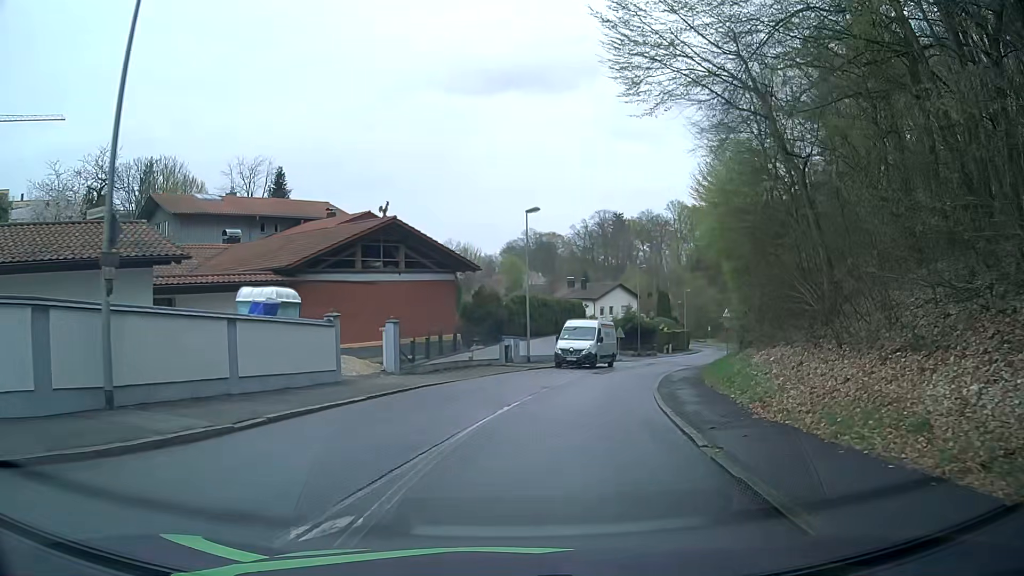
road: residential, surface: asphalt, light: Day
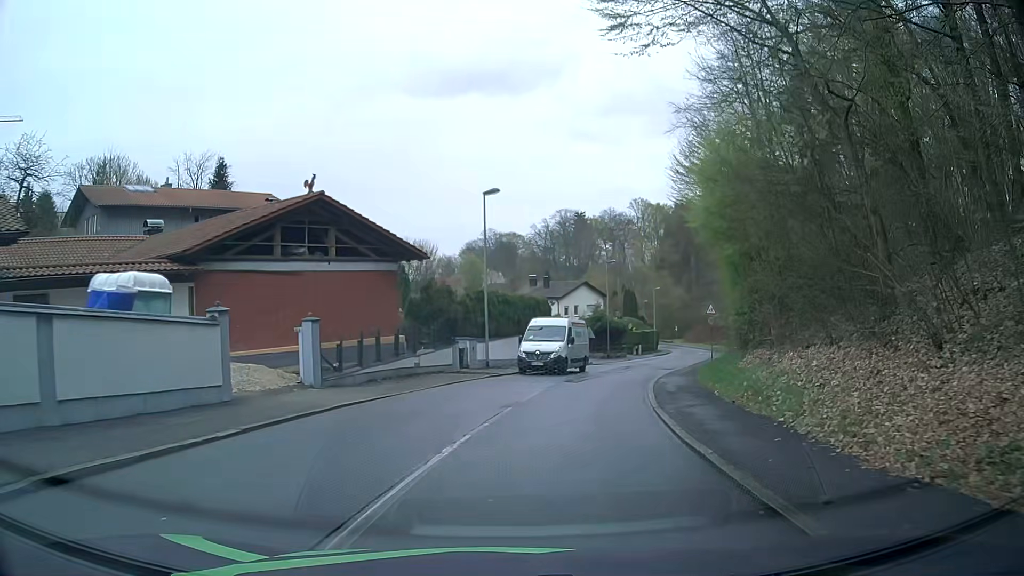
(+0.1, +4.9) m; +3°
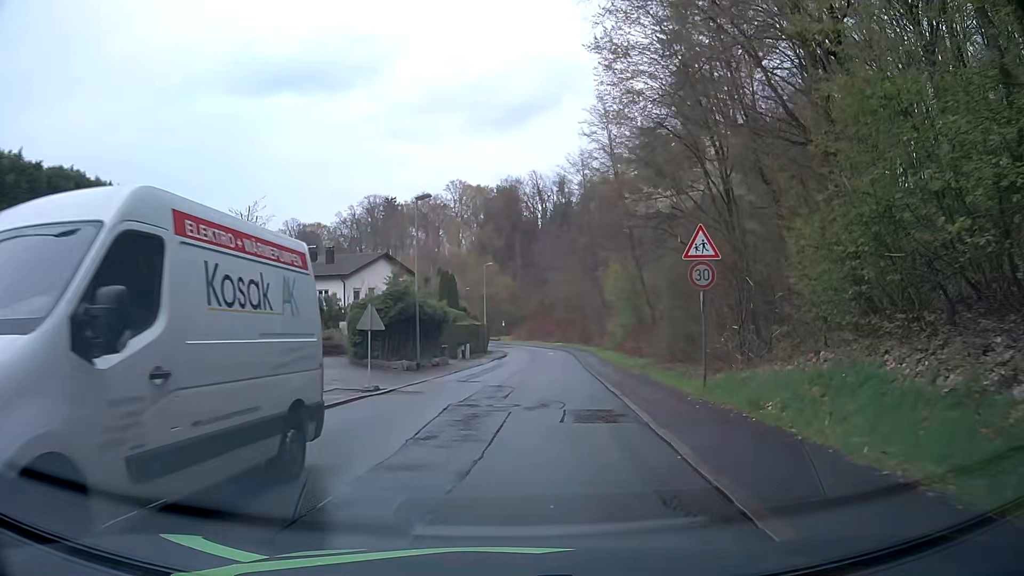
(+3.3, +25.1) m; +16°
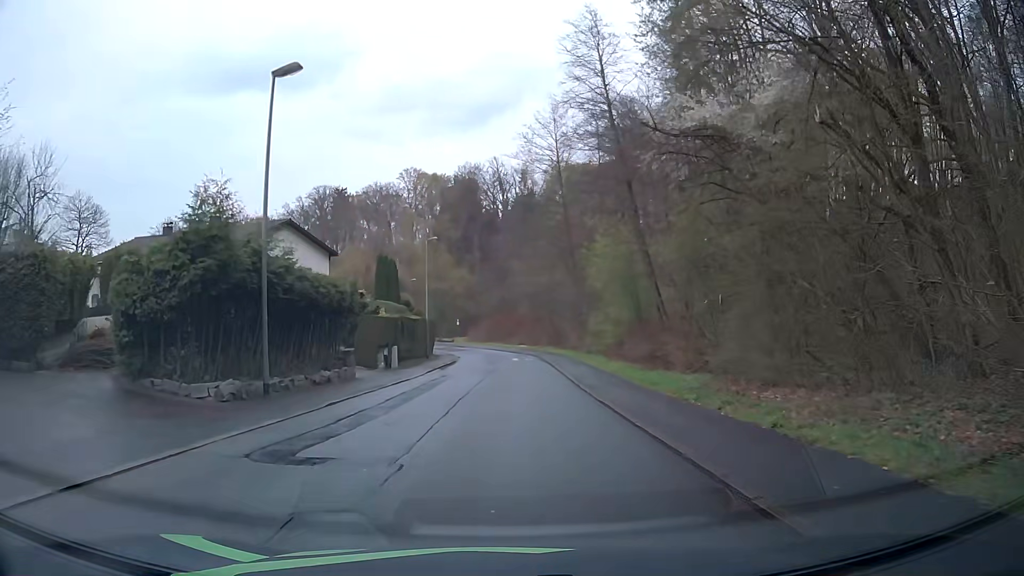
(+0.6, +15.8) m; +3°
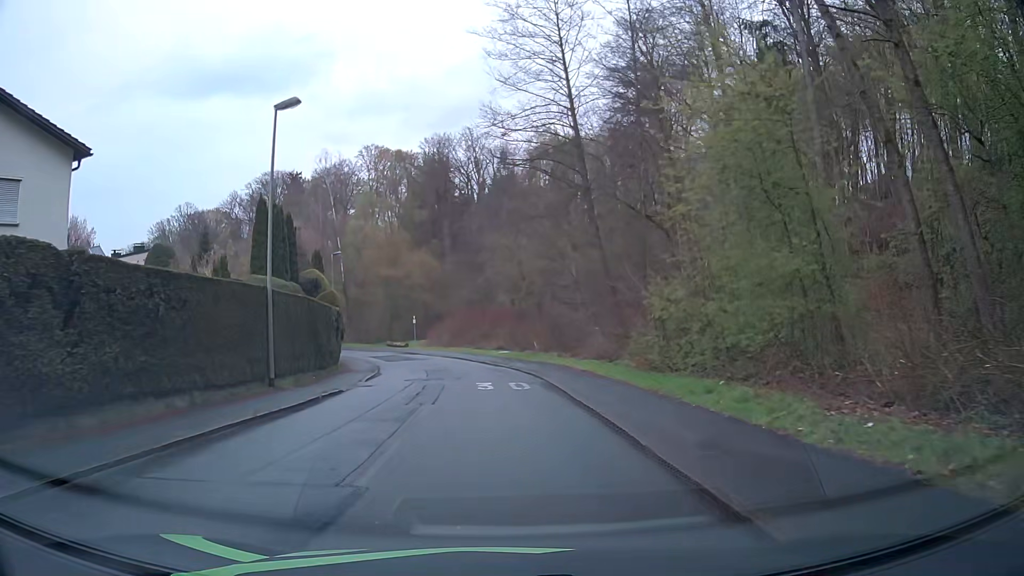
(+0.6, +27.2) m; +2°
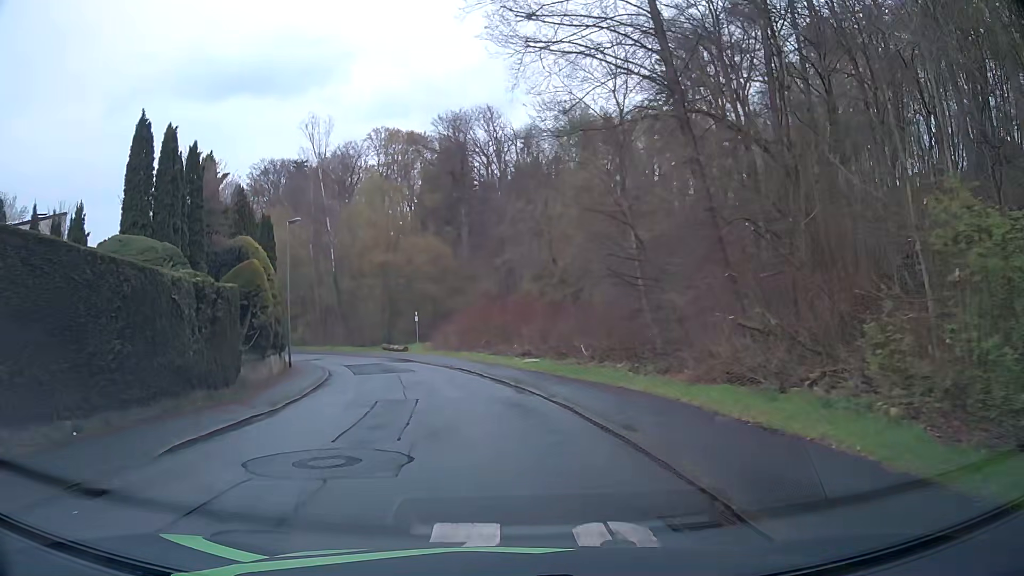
(-0.1, +15.8) m; -1°
